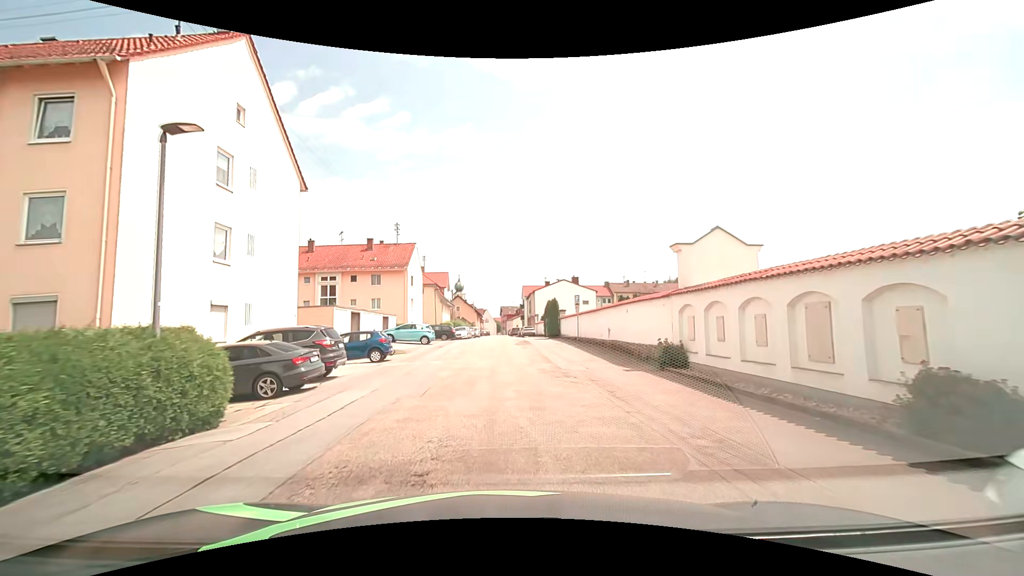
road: residential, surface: asphalt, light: Day
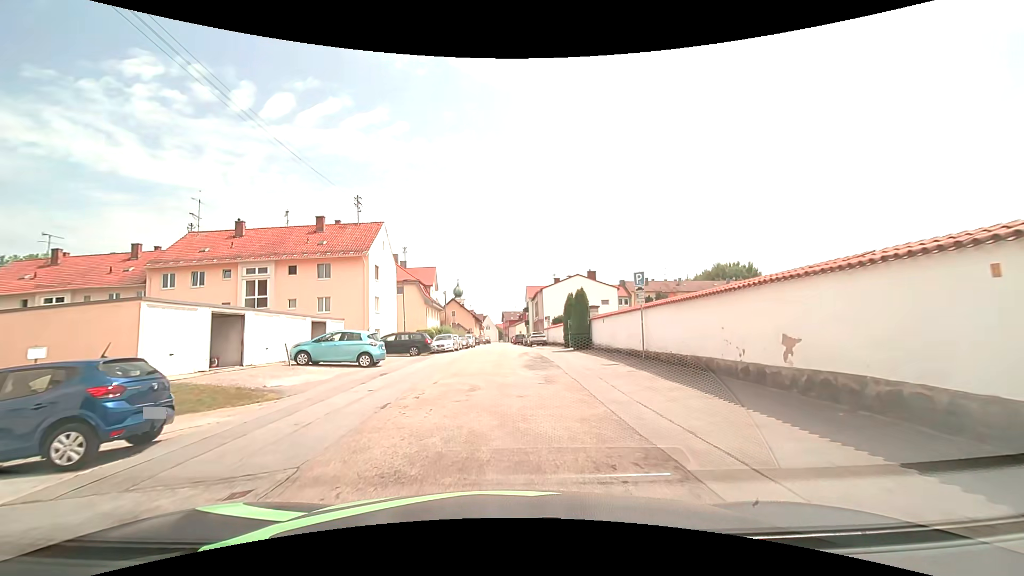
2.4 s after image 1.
(0.0, +16.1) m; 0°
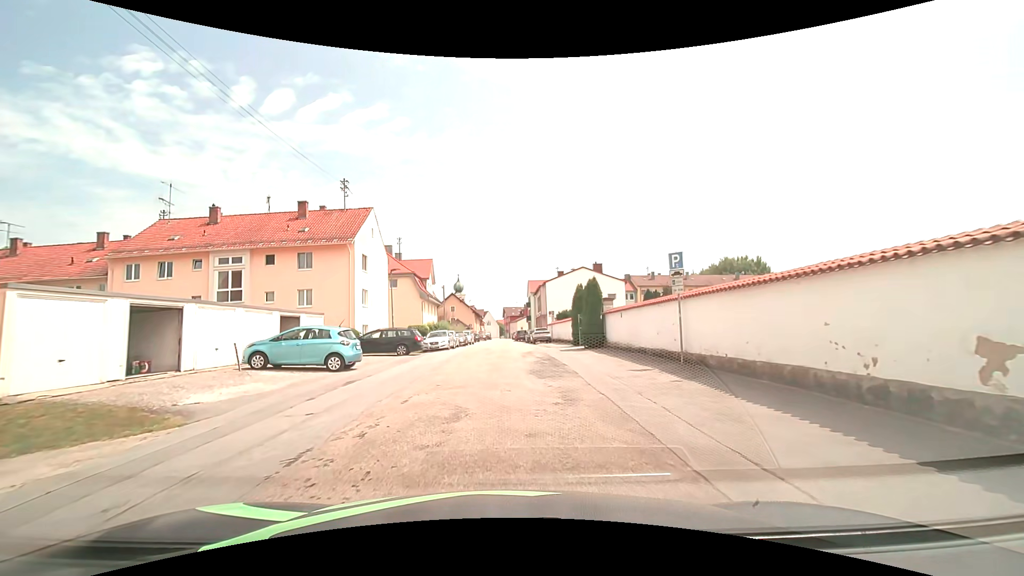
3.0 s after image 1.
(0.0, +3.9) m; 0°
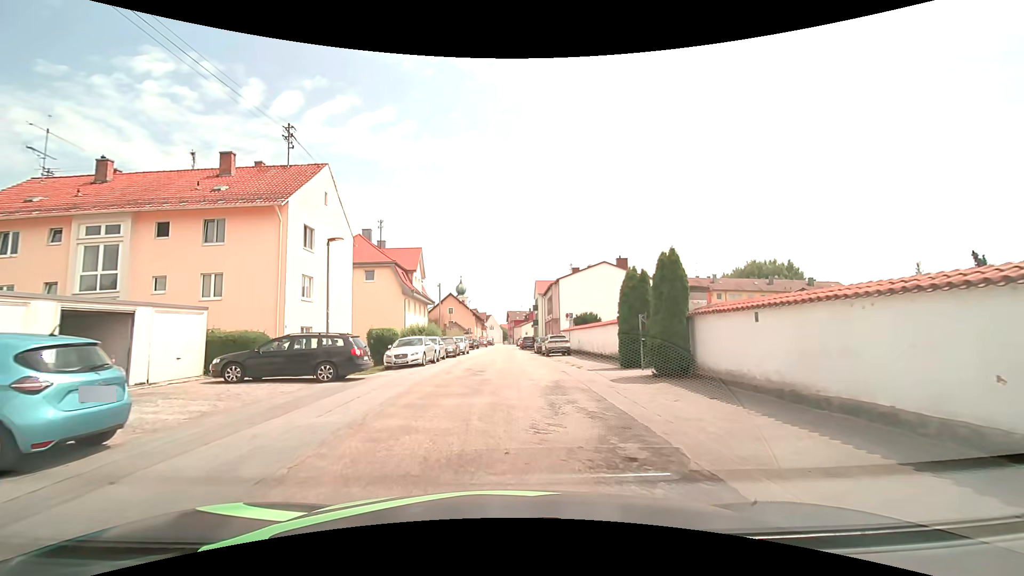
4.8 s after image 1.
(-0.1, +11.8) m; -1°
(0, +10) (0, +20) (0, +30) (0, +40) (0, +50) (0, +60) (0, +70) (0, +80) (0, +90) (0, +100) m
